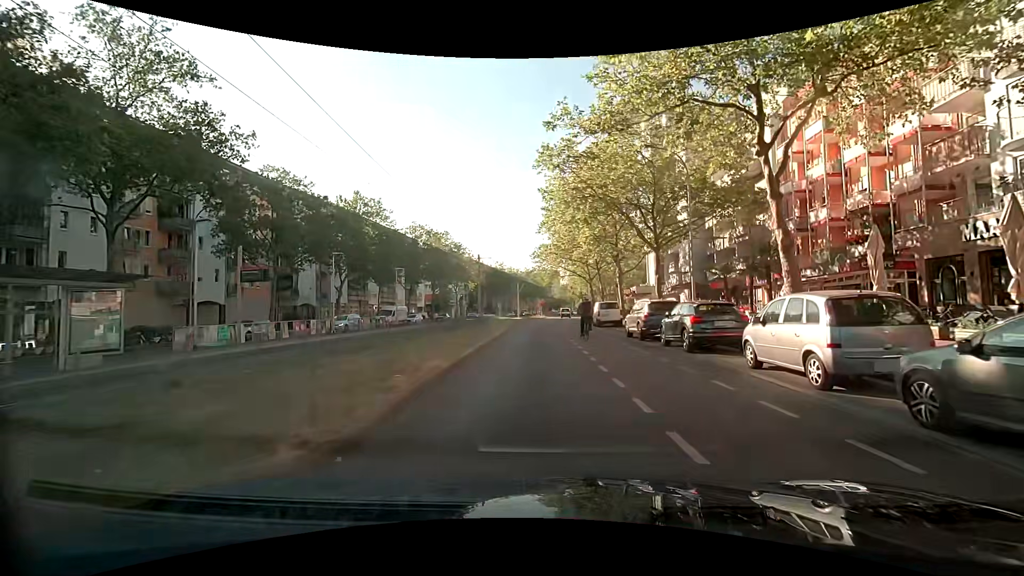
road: tertiary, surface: asphalt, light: Day
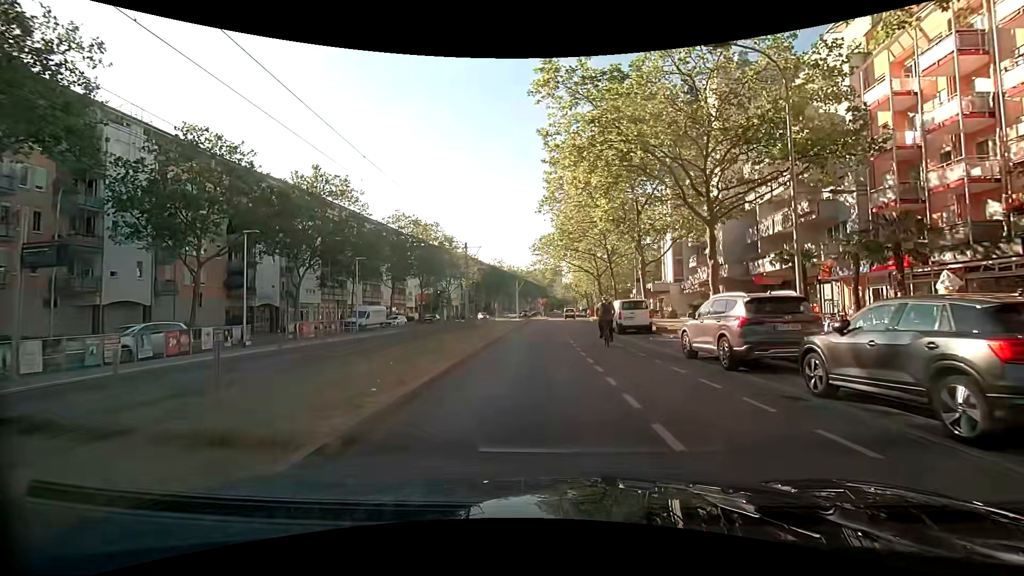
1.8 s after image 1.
(-0.1, +9.7) m; -1°
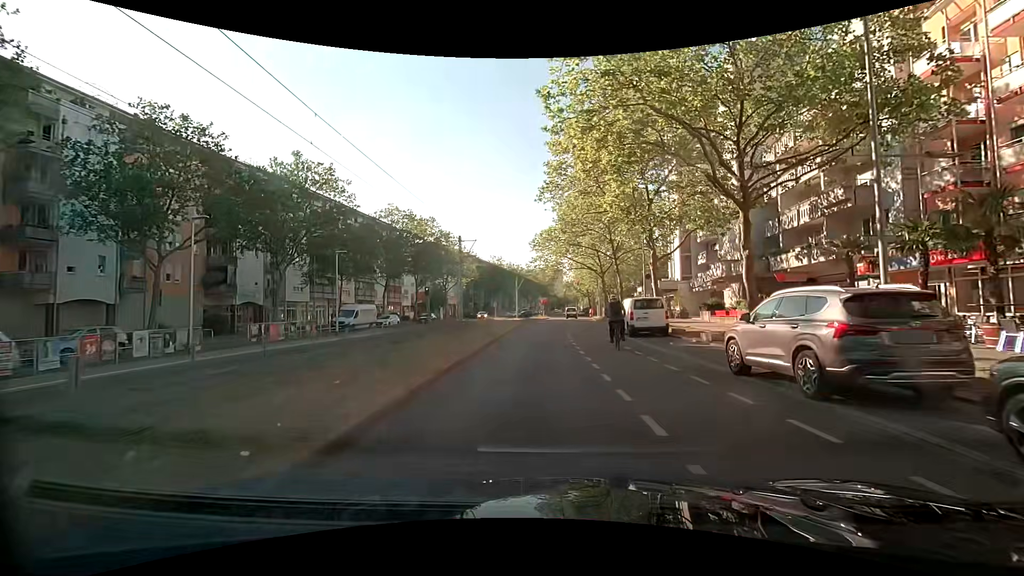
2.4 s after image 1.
(0.0, +3.5) m; 0°
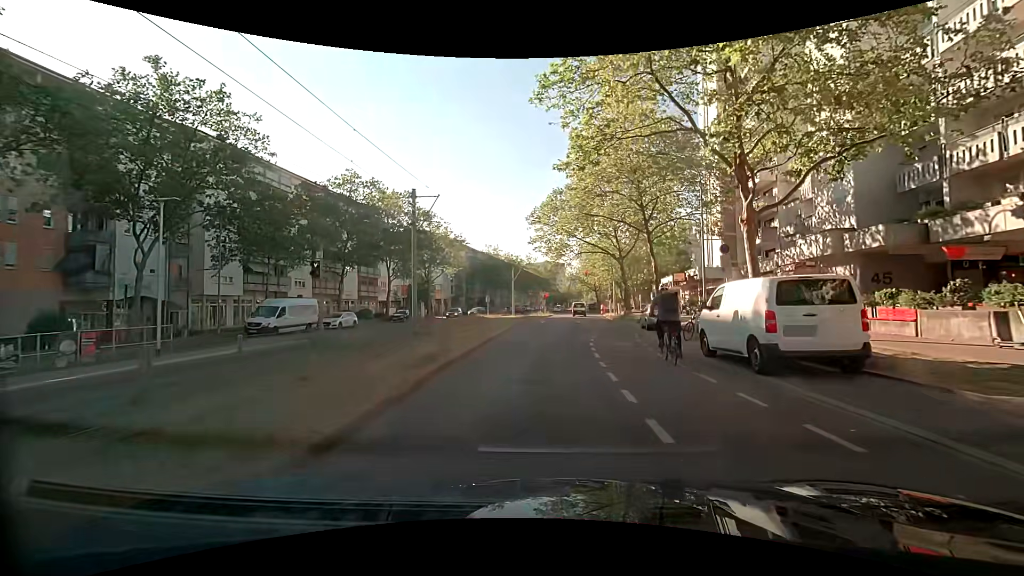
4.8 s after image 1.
(+0.1, +14.4) m; -1°
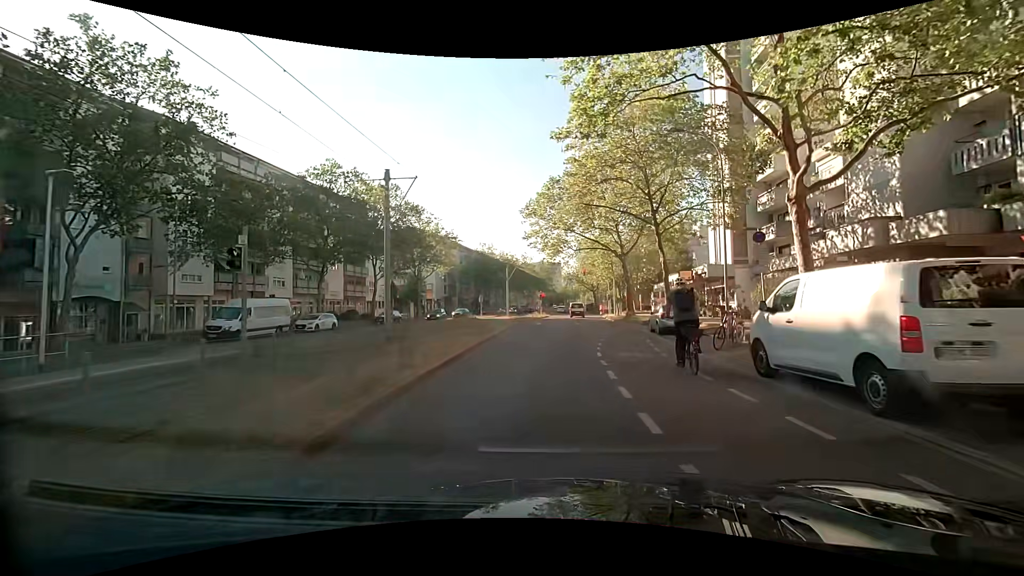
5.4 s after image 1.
(+0.1, +3.7) m; +1°
